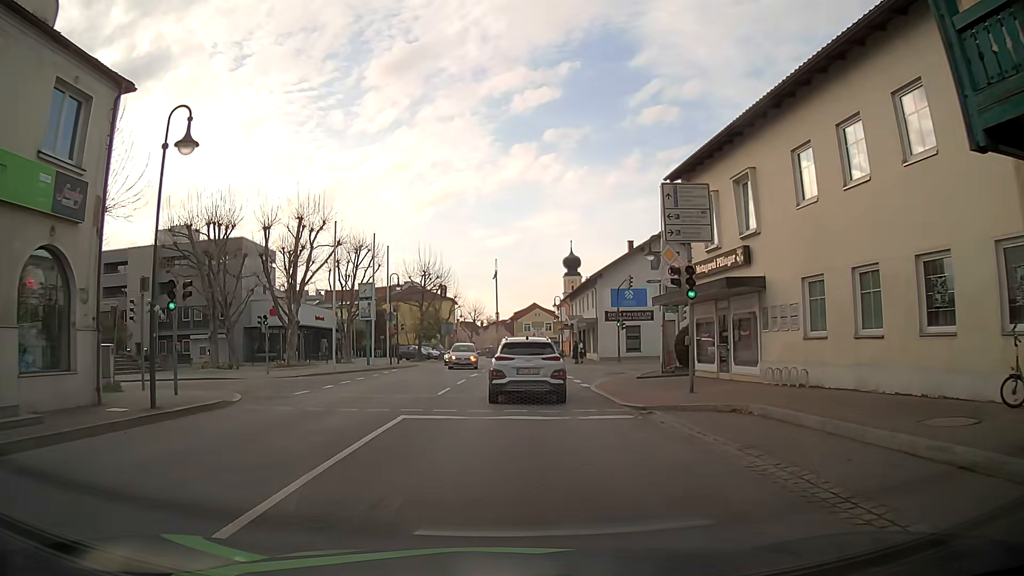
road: secondary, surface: asphalt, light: Day
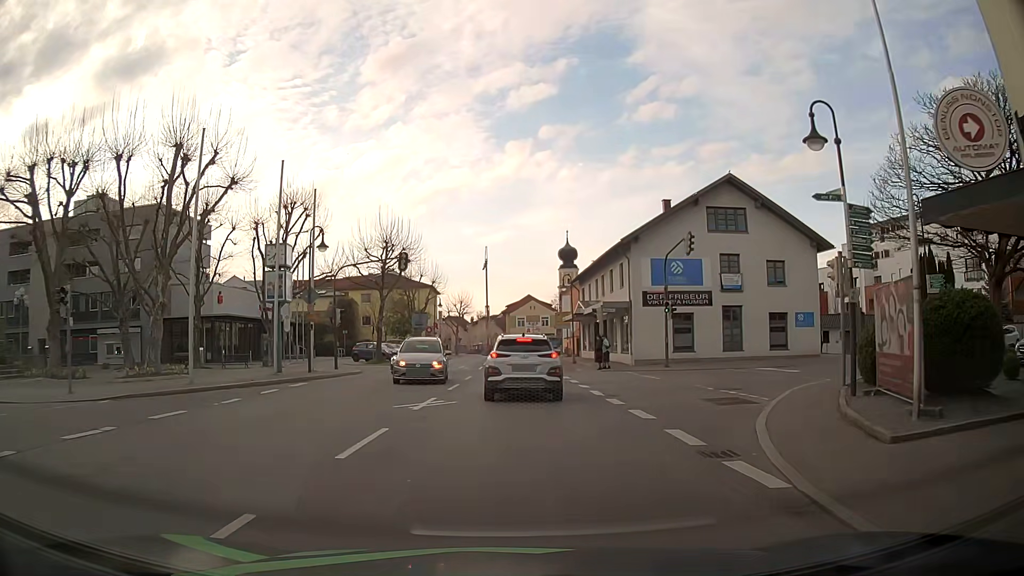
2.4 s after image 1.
(+0.2, +16.8) m; +1°
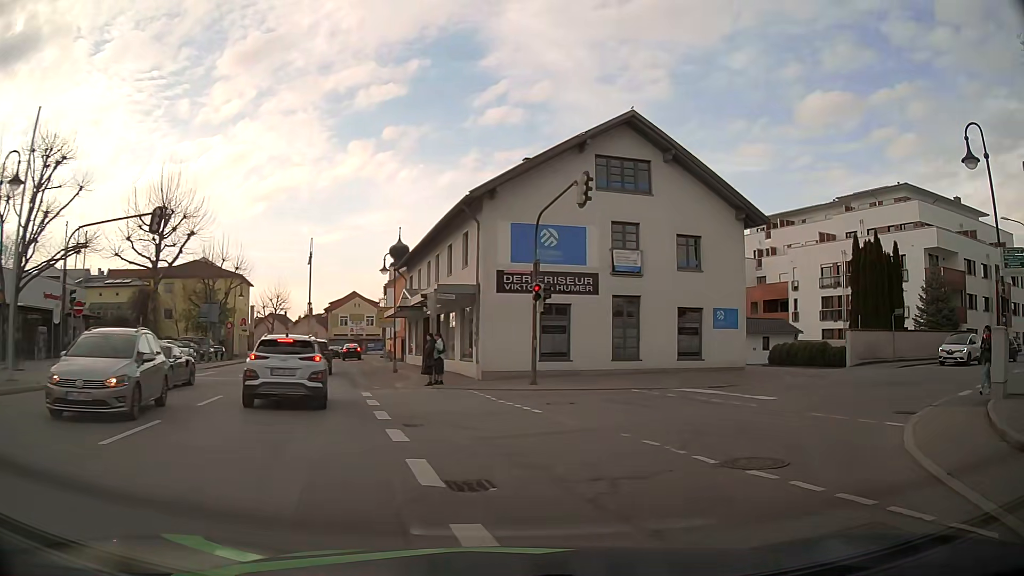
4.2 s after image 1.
(+1.0, +11.2) m; +13°
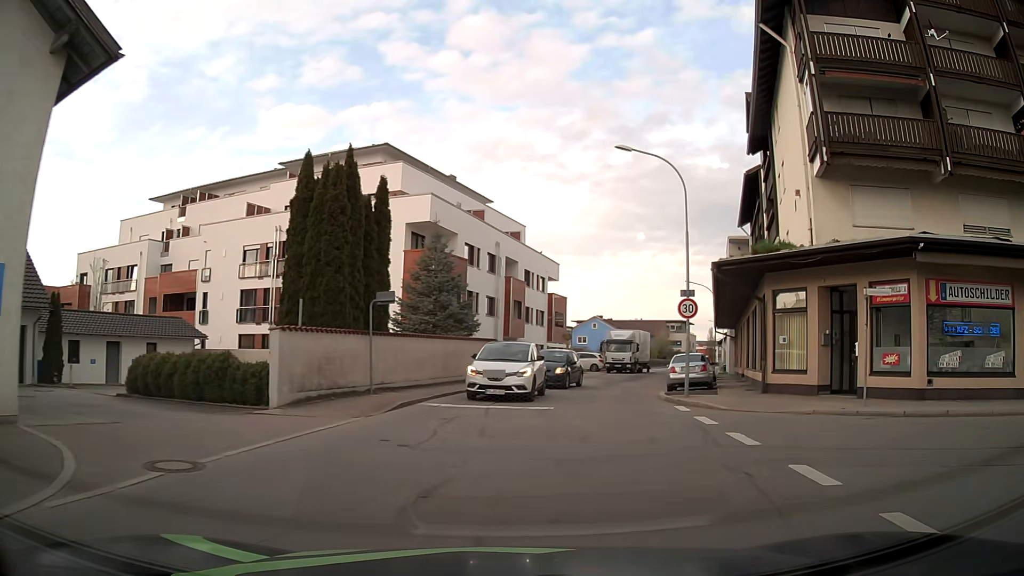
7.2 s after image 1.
(+7.4, +15.6) m; +50°
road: residential
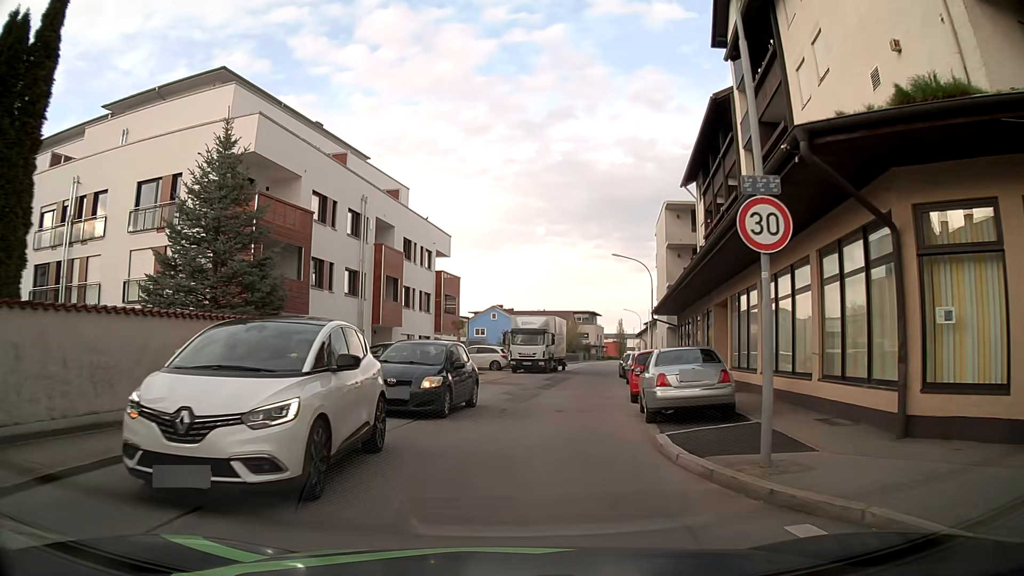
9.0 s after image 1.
(+1.3, +12.7) m; +9°
(0, +10) (+1, +20) (+3, +30) (+4, +40) (+6, +50) (+8, +59) (+10, +69) (+11, +79) (+13, +89) (+15, +99) m
